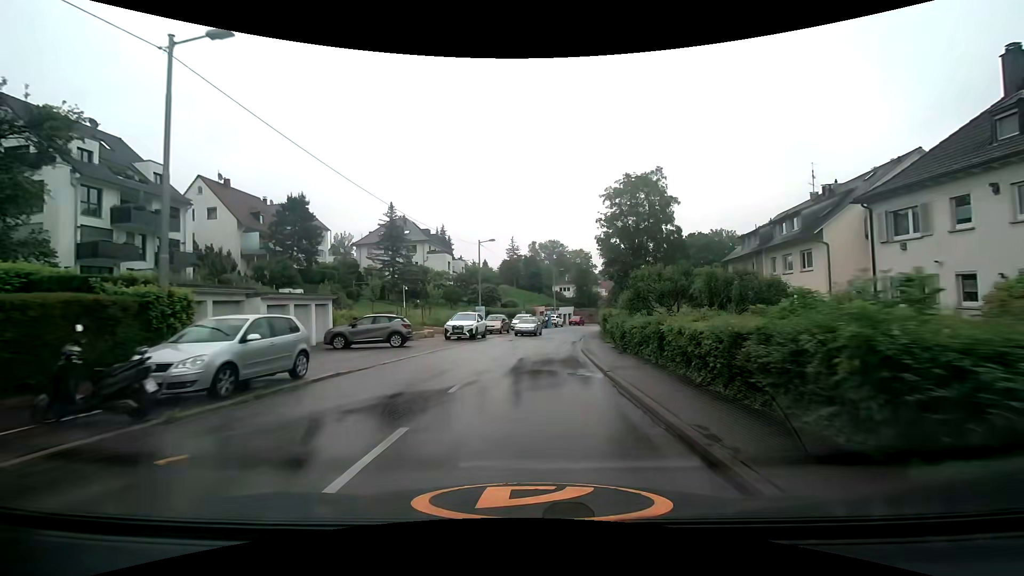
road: tertiary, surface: asphalt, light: Day
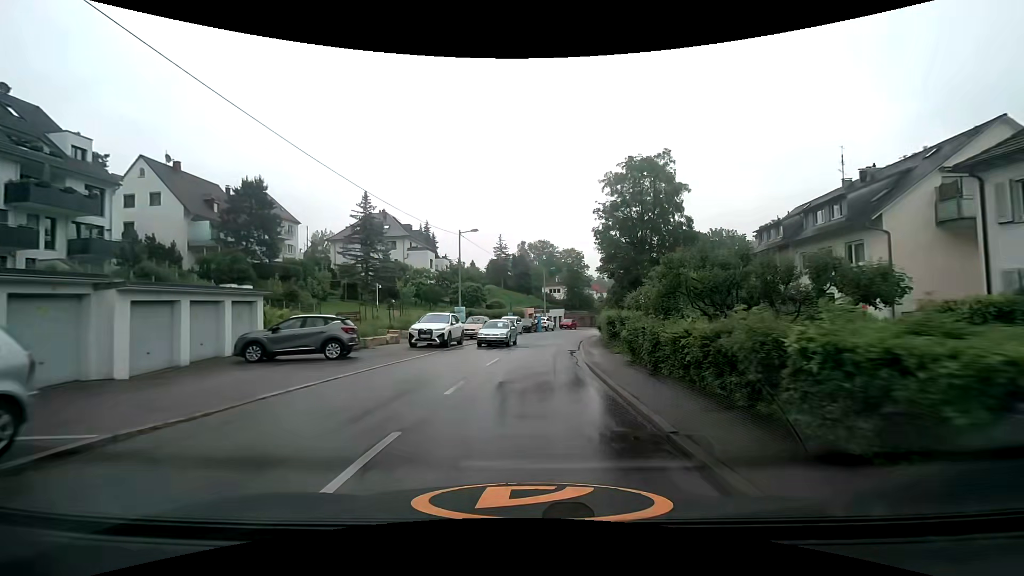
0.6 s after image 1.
(+0.1, +6.3) m; +2°
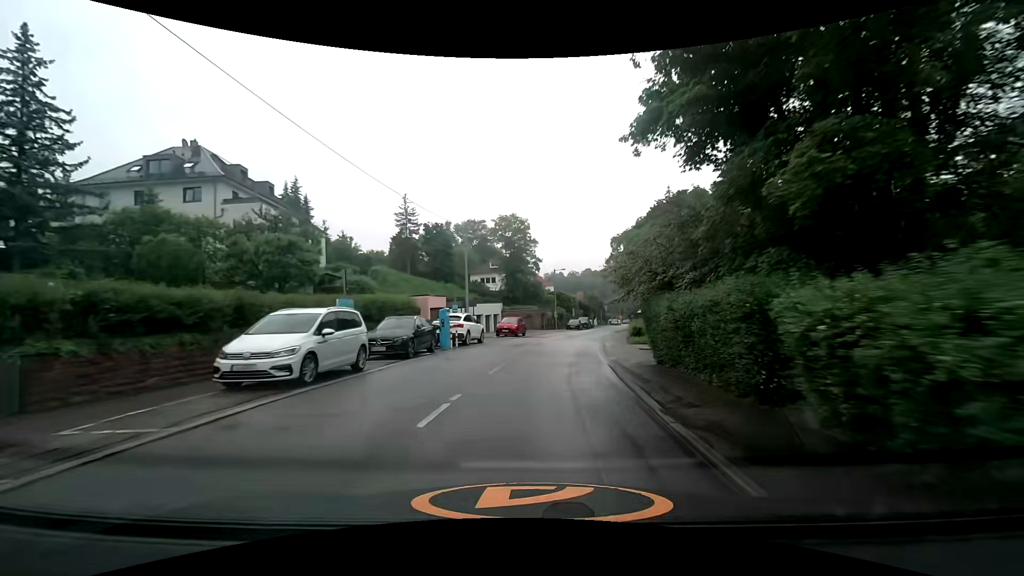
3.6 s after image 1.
(+1.8, +33.7) m; +7°
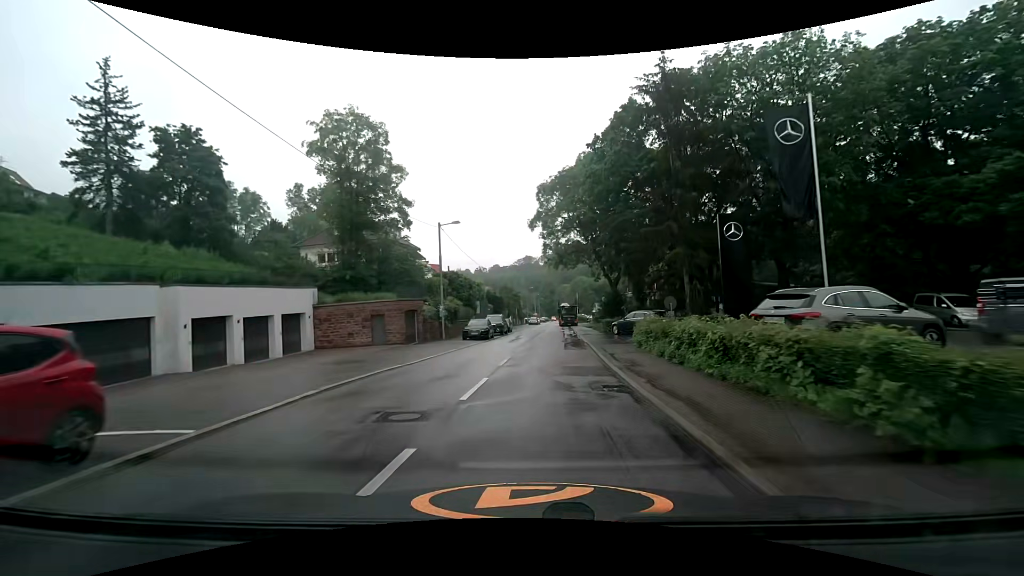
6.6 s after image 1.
(+3.2, +34.0) m; +11°
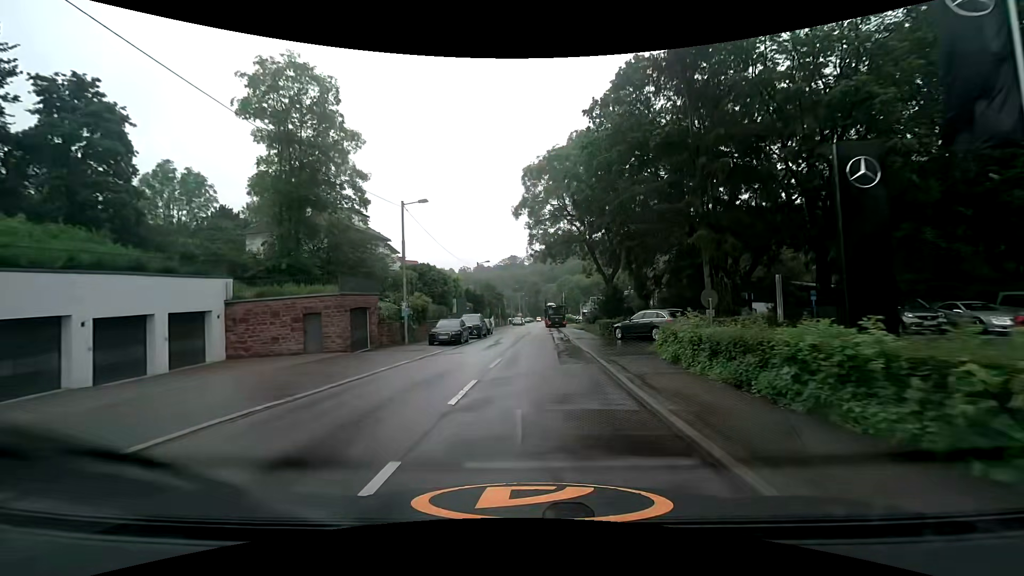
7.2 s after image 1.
(+0.1, +6.6) m; +1°
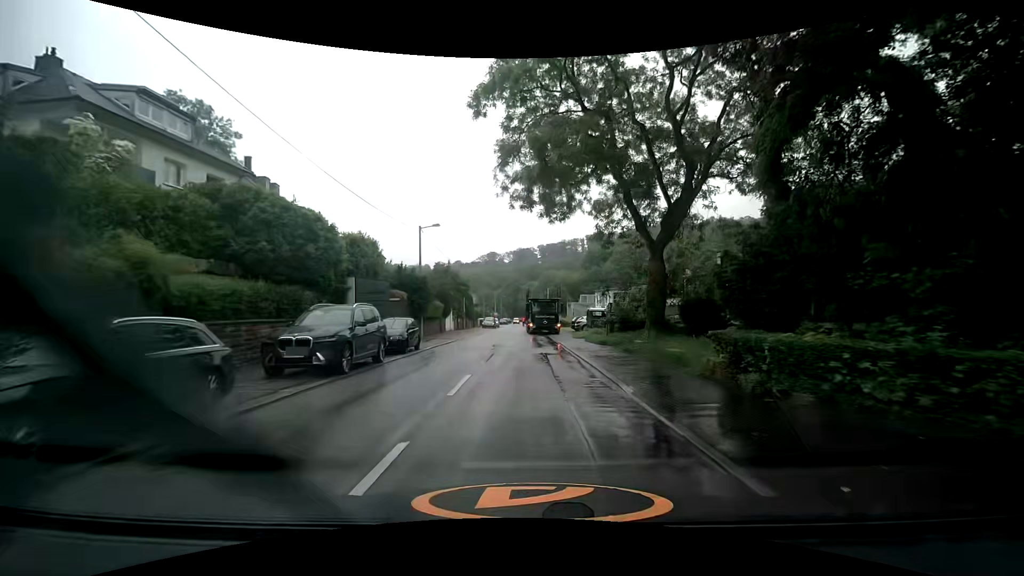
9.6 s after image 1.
(+0.6, +23.3) m; +3°
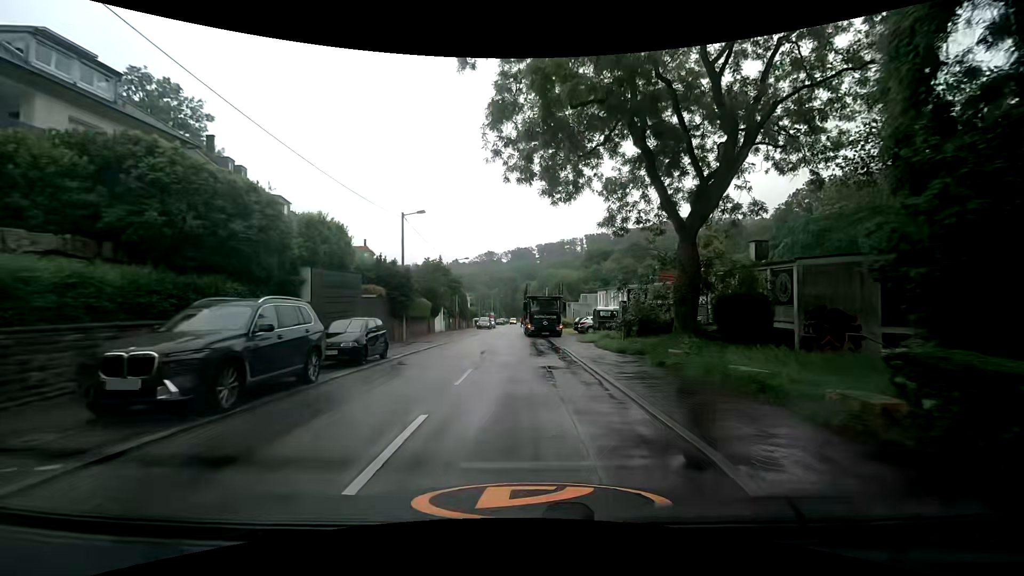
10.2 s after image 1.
(-0.1, +4.7) m; 0°
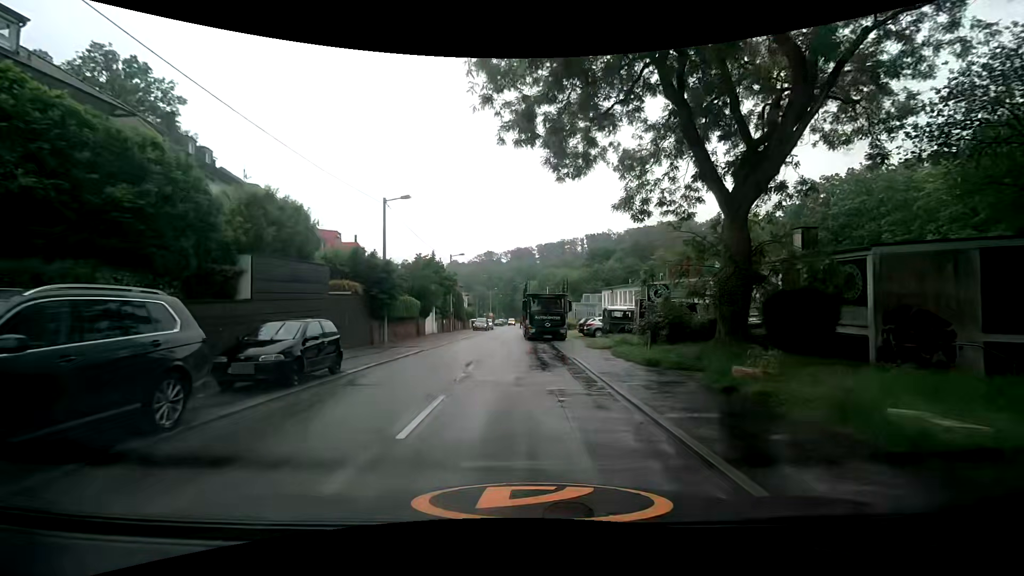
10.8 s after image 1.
(0.0, +4.2) m; +1°
